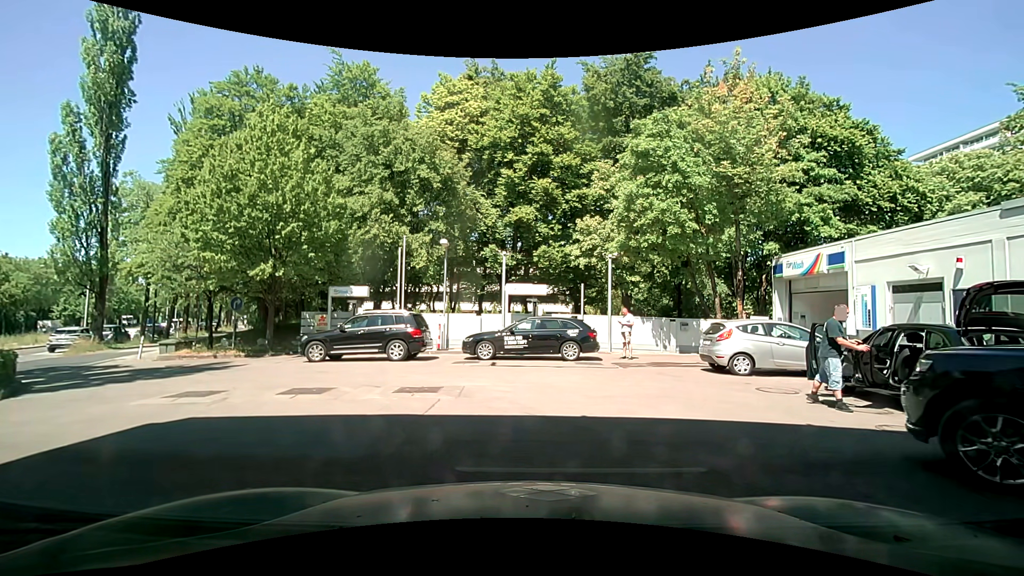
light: Day
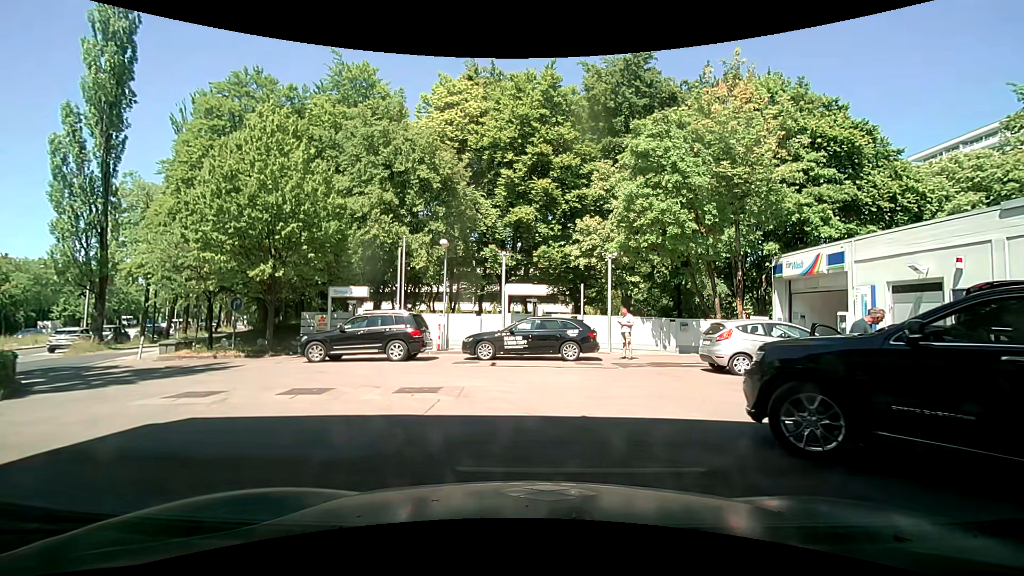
(0.0, 0.0) m; 0°
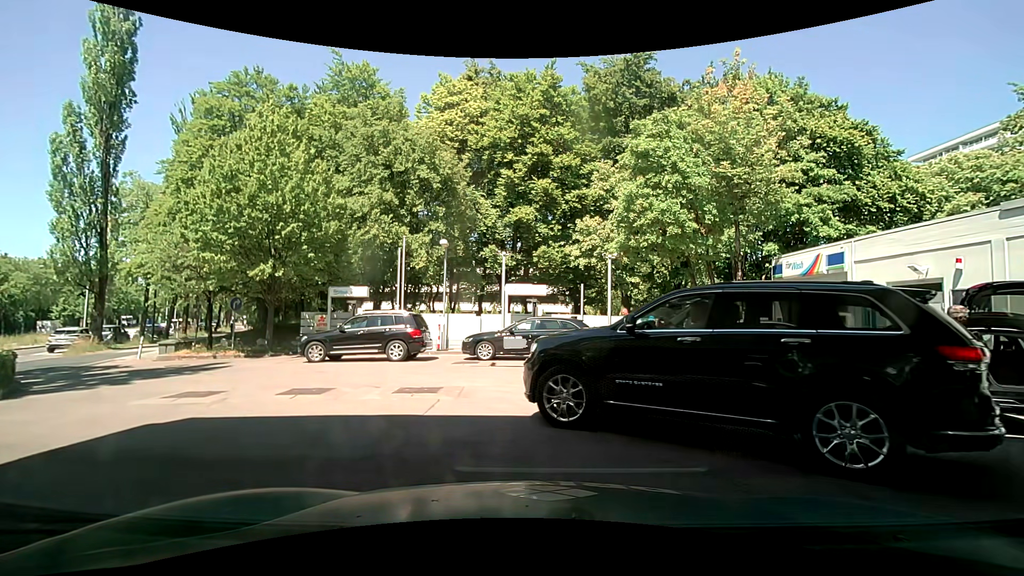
(0.0, 0.0) m; 0°
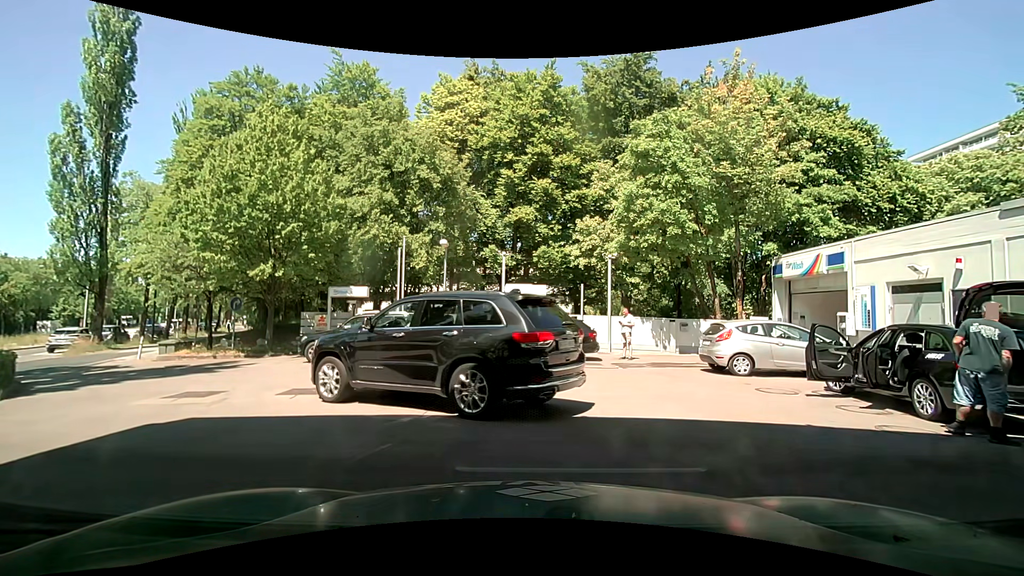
(0.0, 0.0) m; 0°
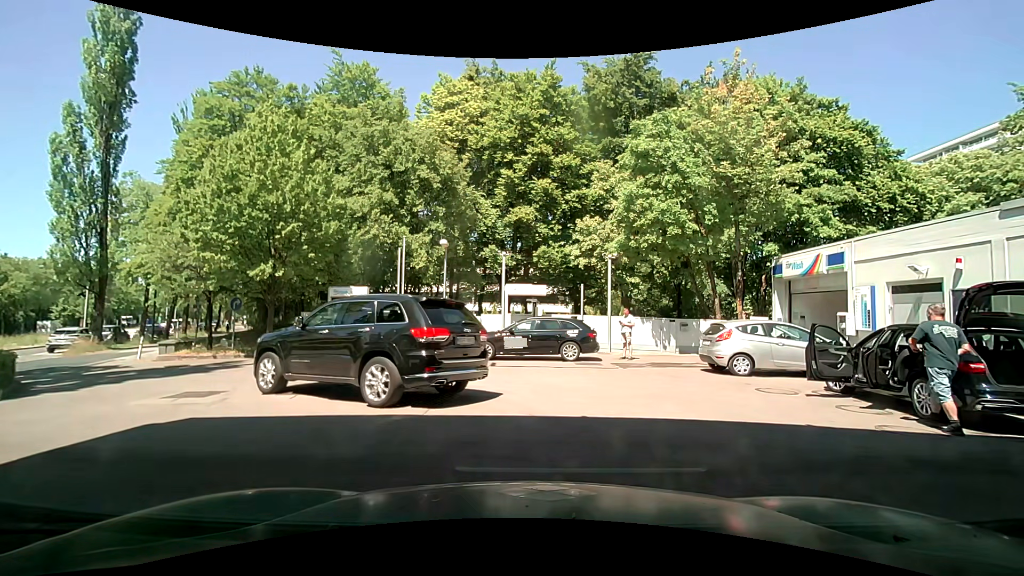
(0.0, 0.0) m; 0°
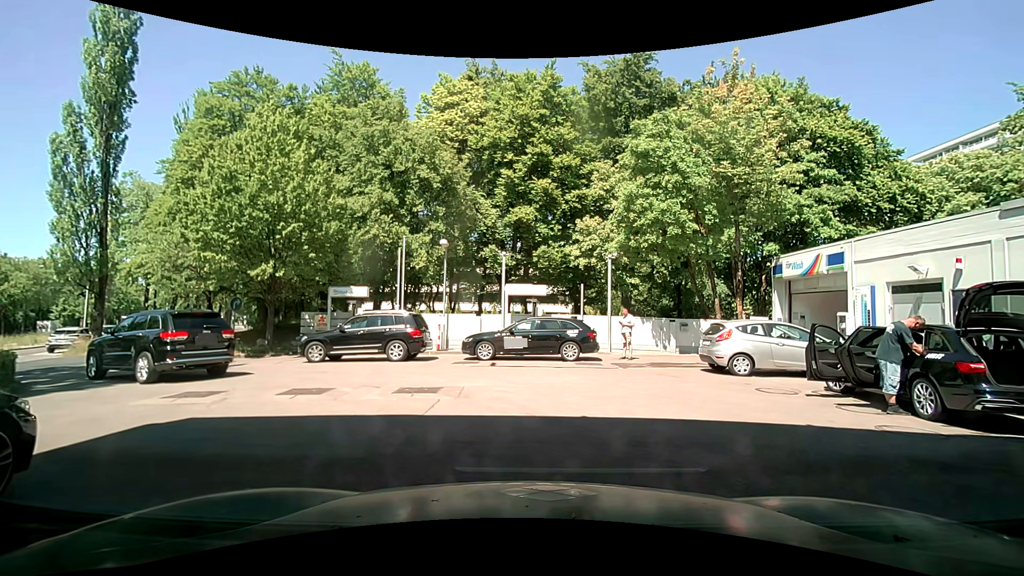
(0.0, 0.0) m; 0°
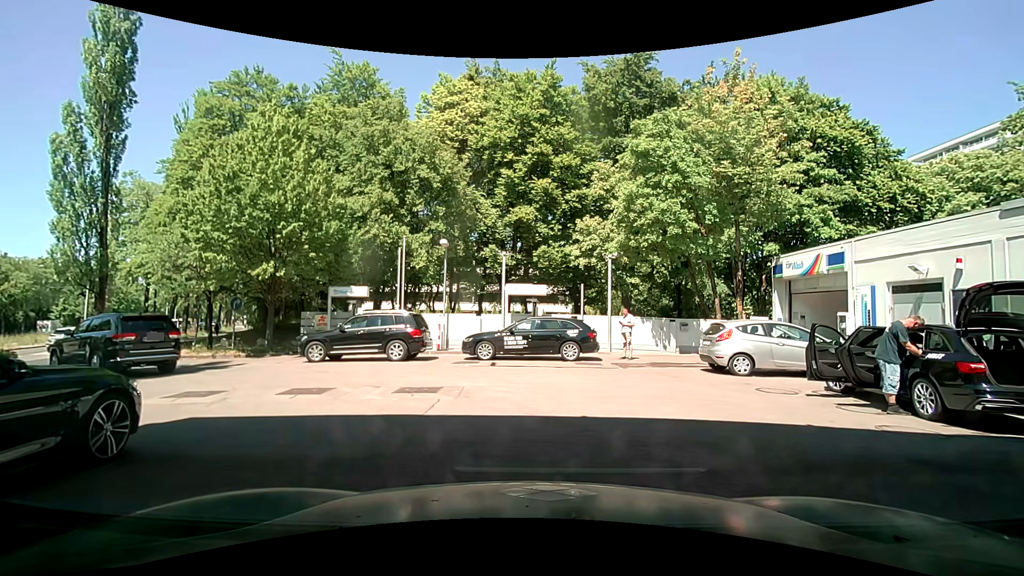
(0.0, 0.0) m; 0°
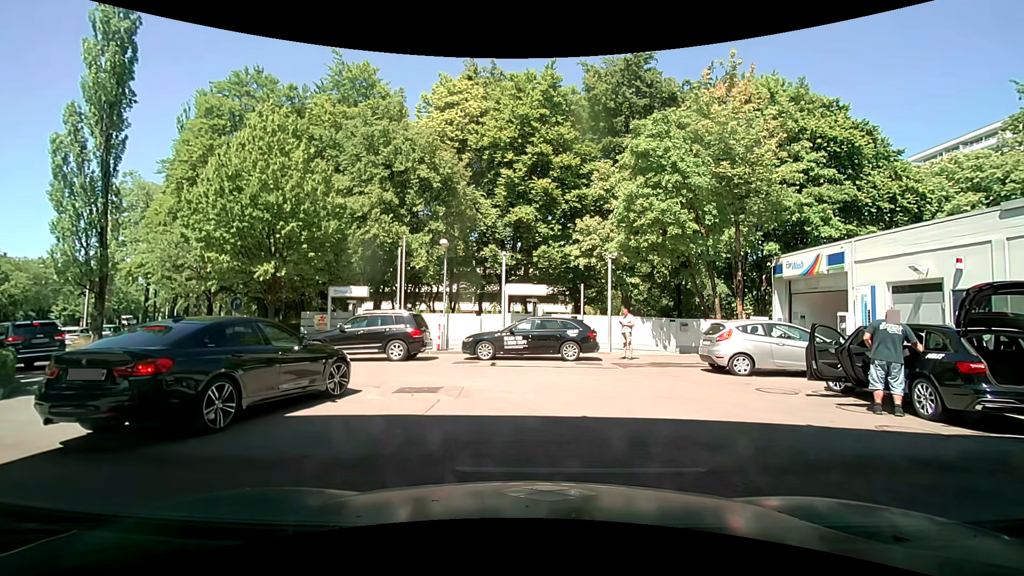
(0.0, 0.0) m; 0°
